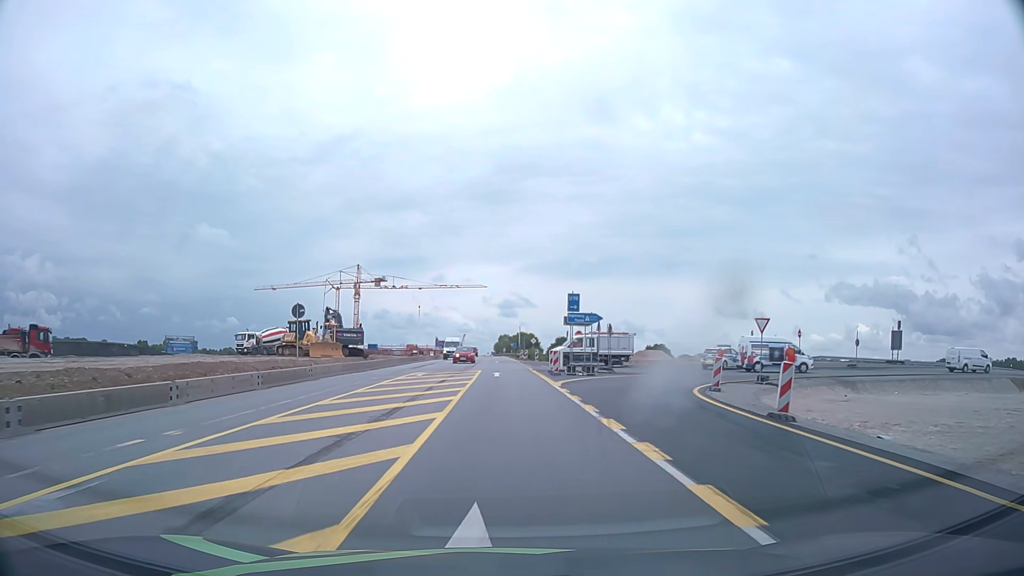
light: Day
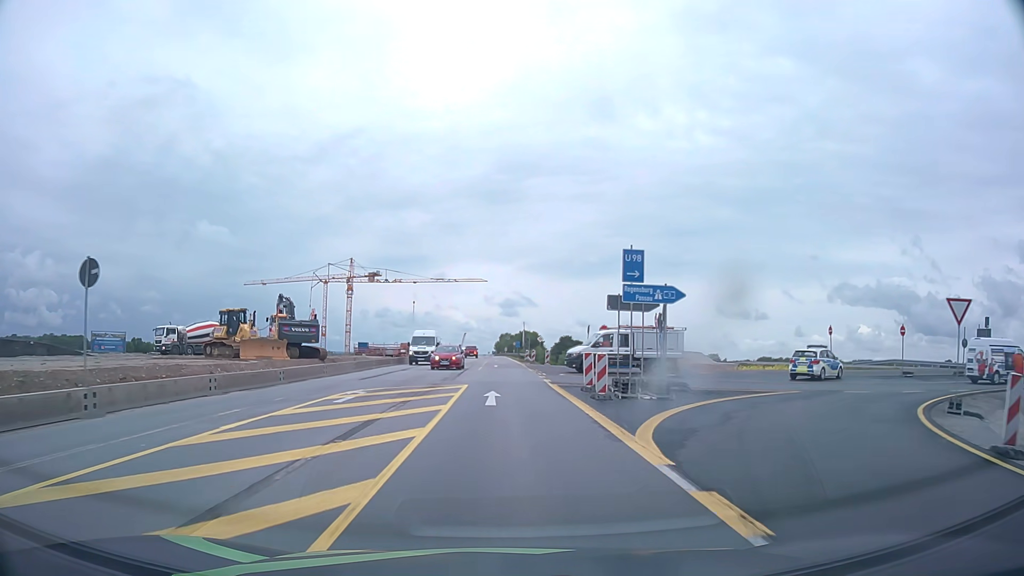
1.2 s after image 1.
(0.0, +15.3) m; 0°
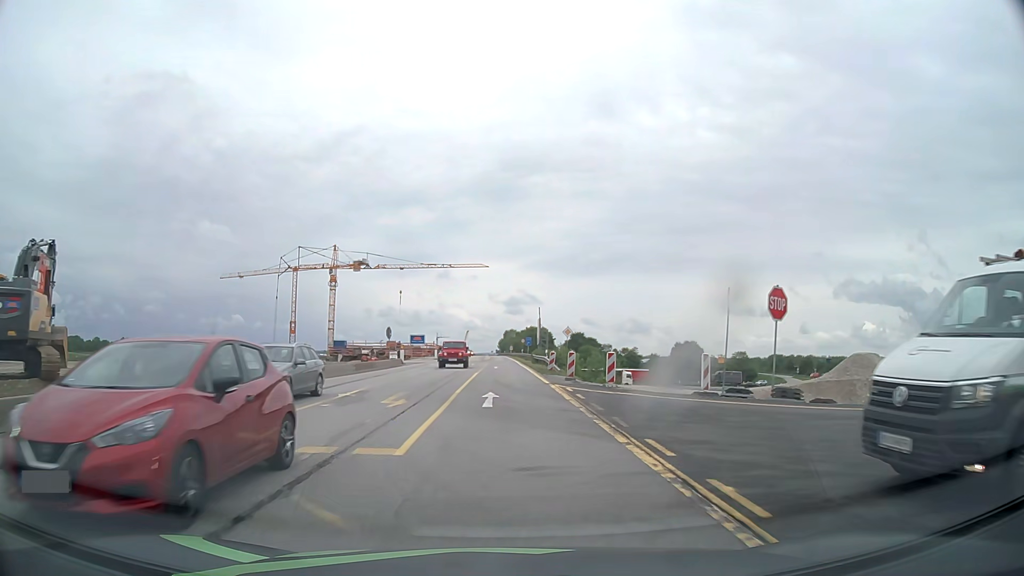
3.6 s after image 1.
(-0.1, +30.7) m; -1°
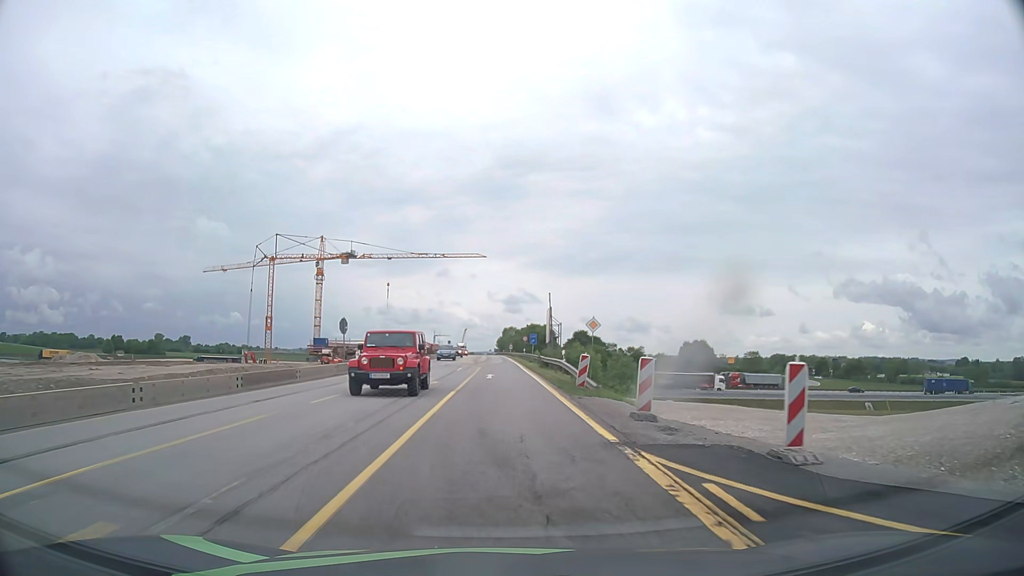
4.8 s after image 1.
(0.0, +15.3) m; 0°
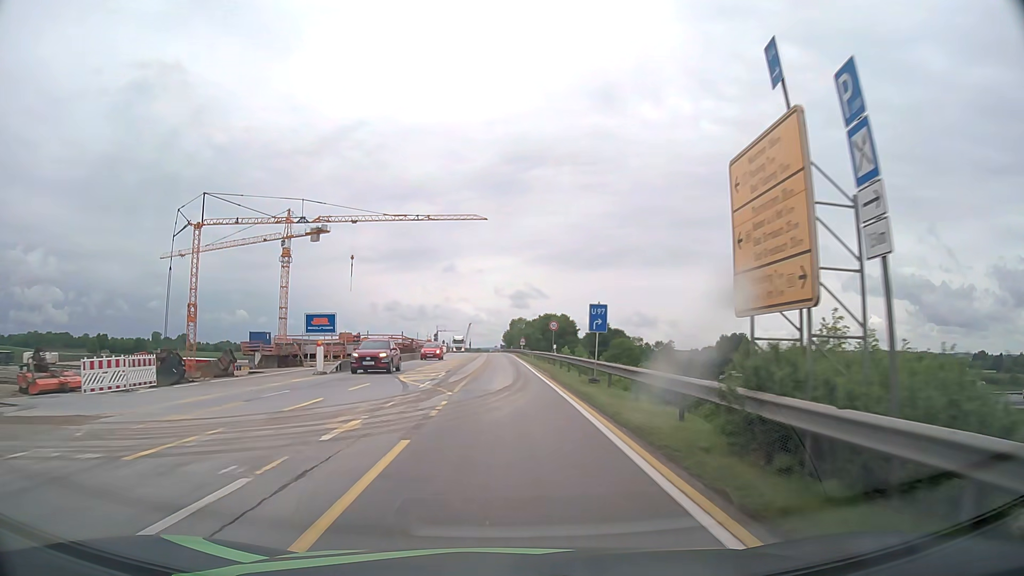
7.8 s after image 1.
(-0.3, +38.4) m; 0°
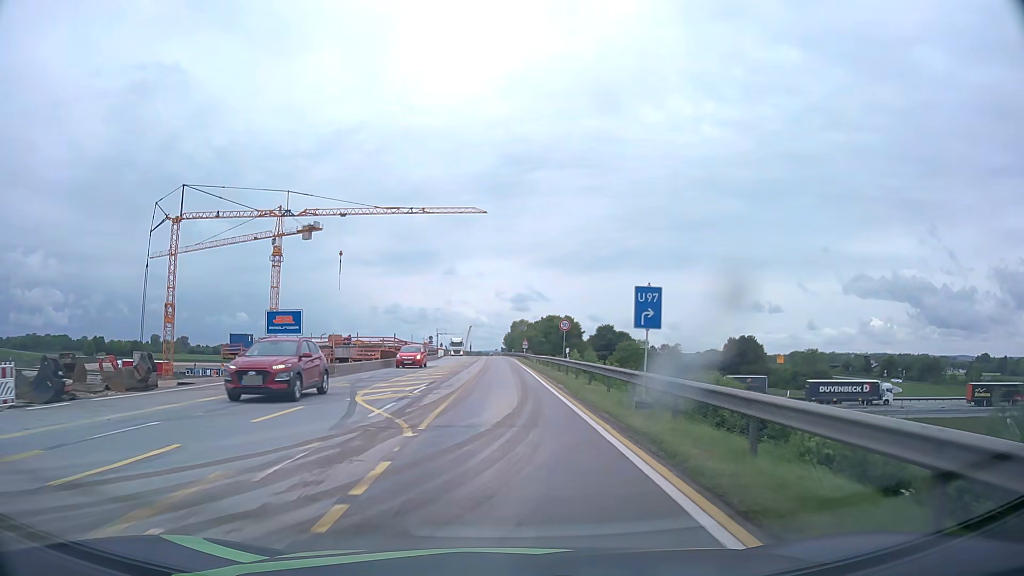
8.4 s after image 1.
(0.0, +7.7) m; 0°
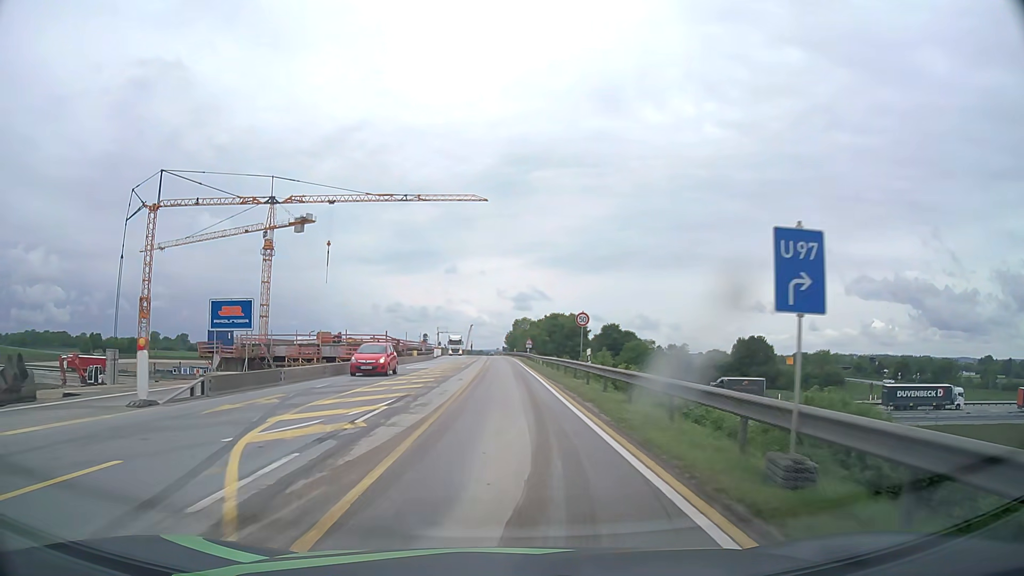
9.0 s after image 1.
(0.0, +7.6) m; 0°
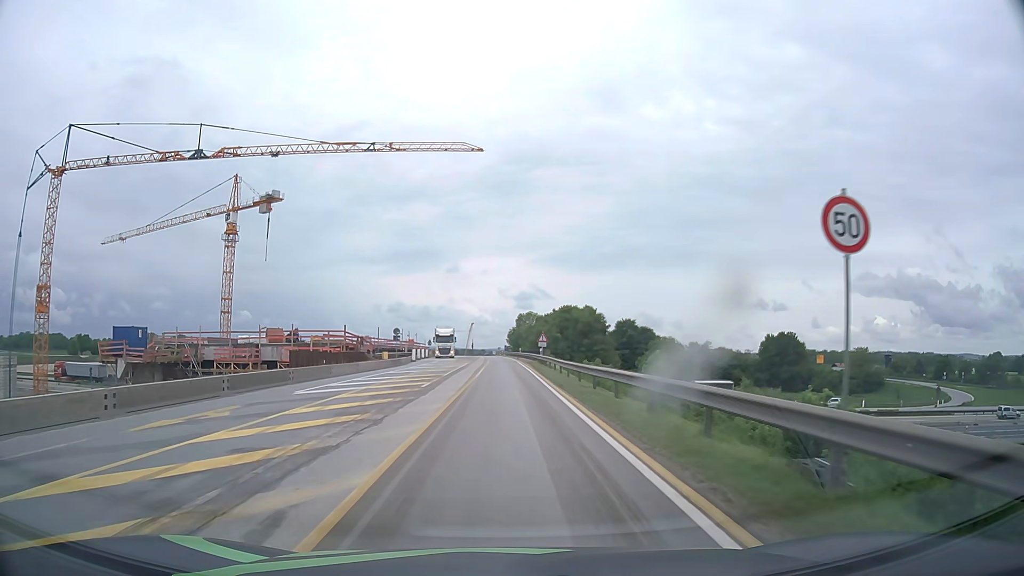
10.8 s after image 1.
(0.0, +22.9) m; 0°
(0, +10) (0, +20) (0, +30) (0, +40) (0, +50) (0, +60) (0, +70) (-1, +80) (-1, +90) (-1, +100) m
